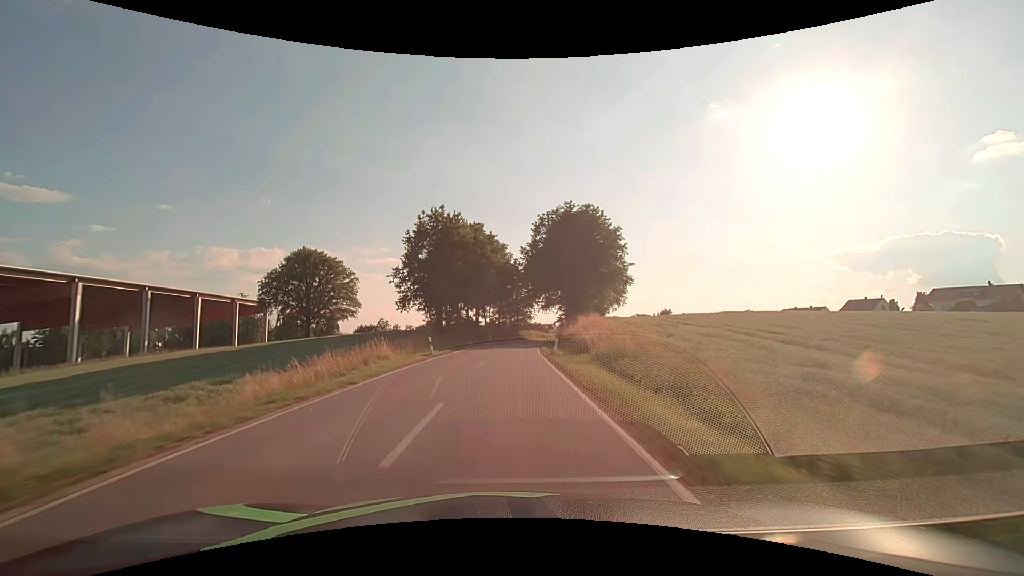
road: secondary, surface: asphalt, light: Day
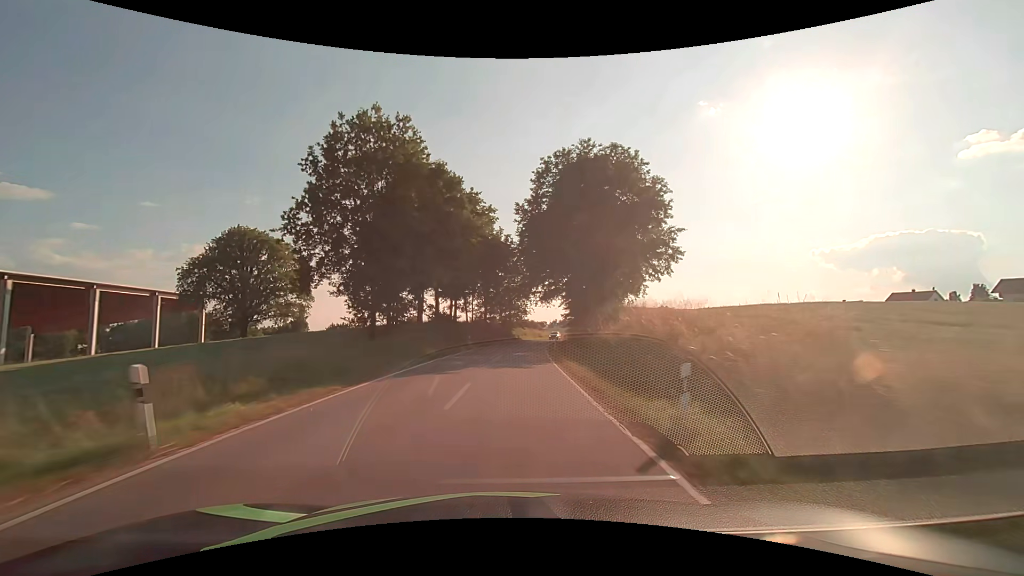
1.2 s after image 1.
(+0.1, +21.3) m; +1°
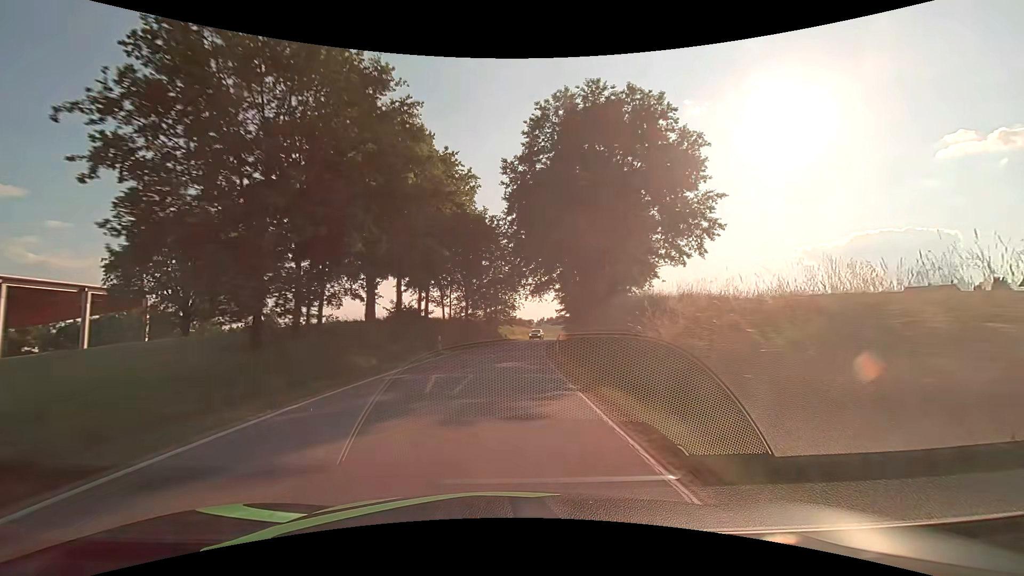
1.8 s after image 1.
(+0.1, +10.7) m; +2°
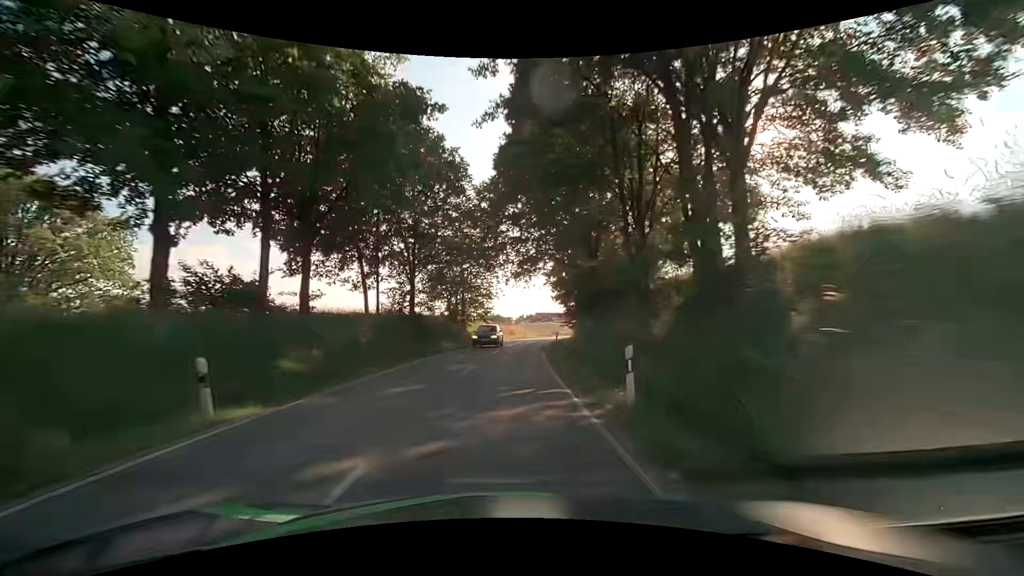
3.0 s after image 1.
(+0.5, +21.5) m; +3°
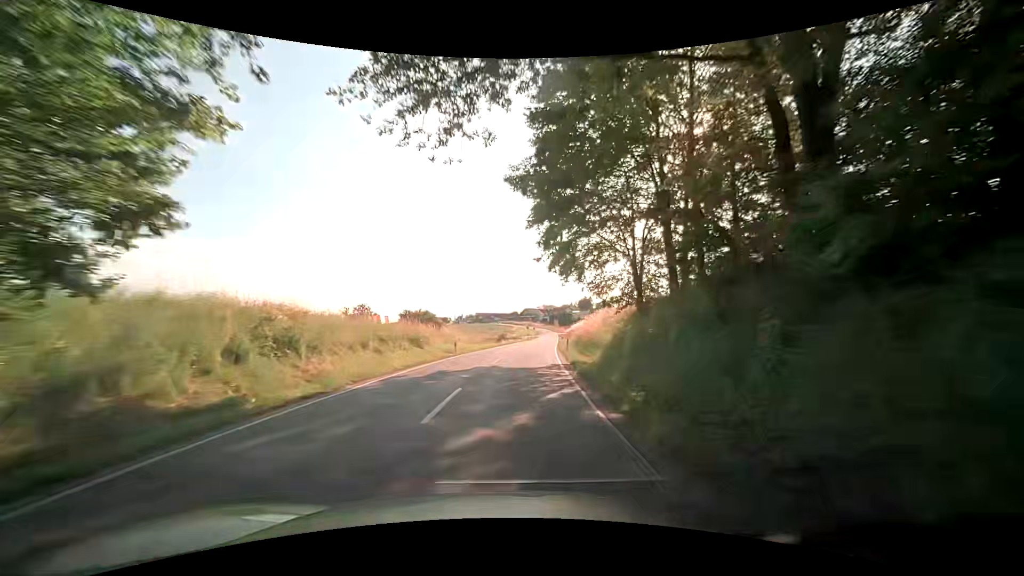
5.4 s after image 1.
(+1.8, +43.1) m; +6°
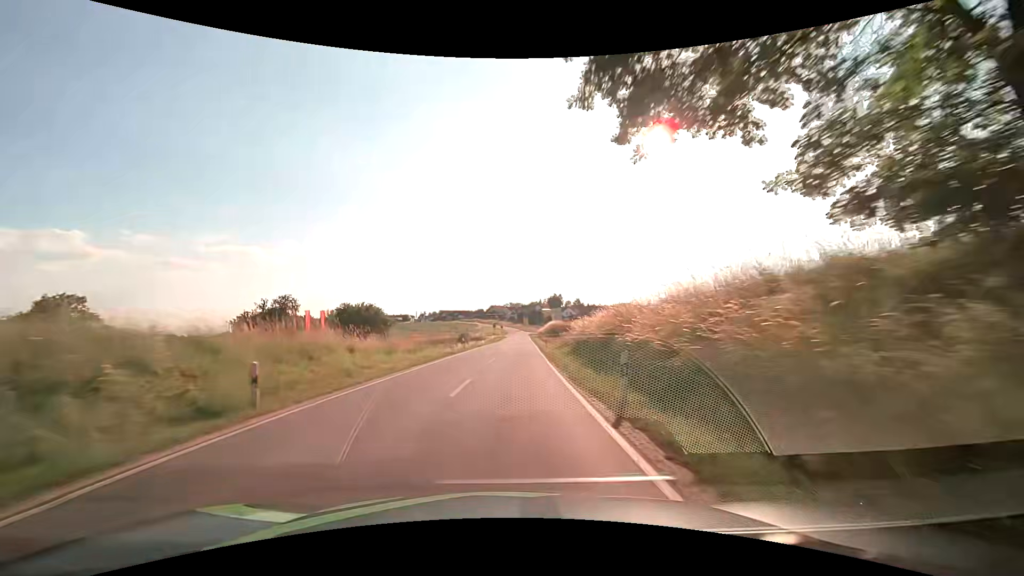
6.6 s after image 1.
(+1.2, +21.6) m; +5°
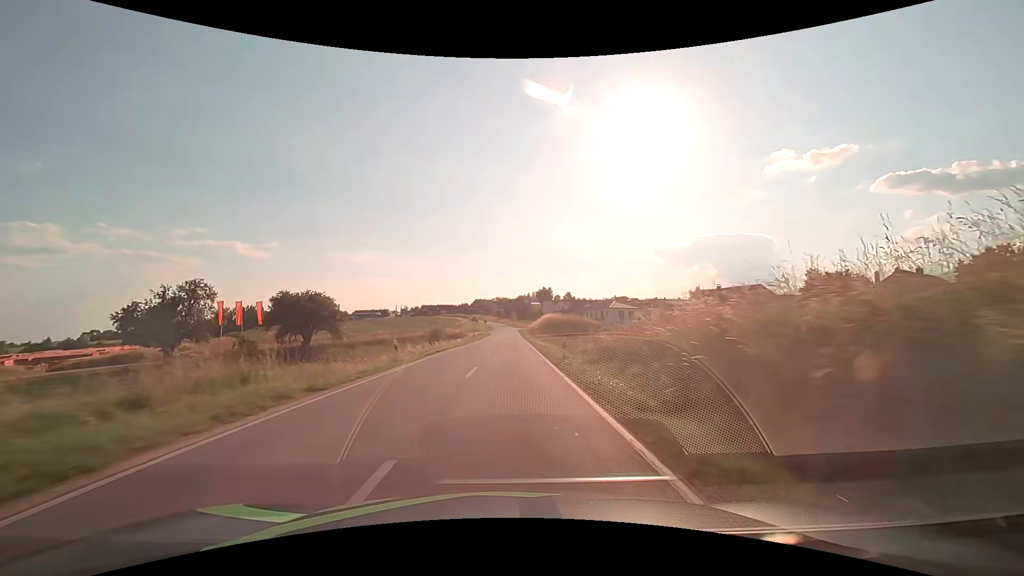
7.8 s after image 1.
(+0.3, +21.7) m; +1°
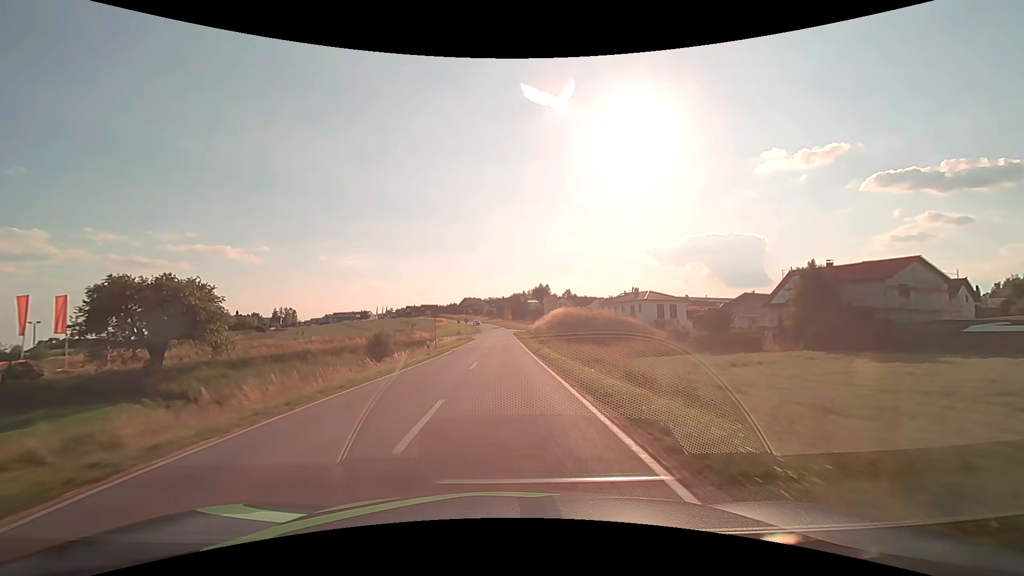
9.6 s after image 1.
(+0.4, +32.6) m; +1°
(0, +10) (0, +20) (0, +30) (0, +40) (0, +50) (0, +60) (0, +70) (0, +80) (0, +90) (-1, +100) m
